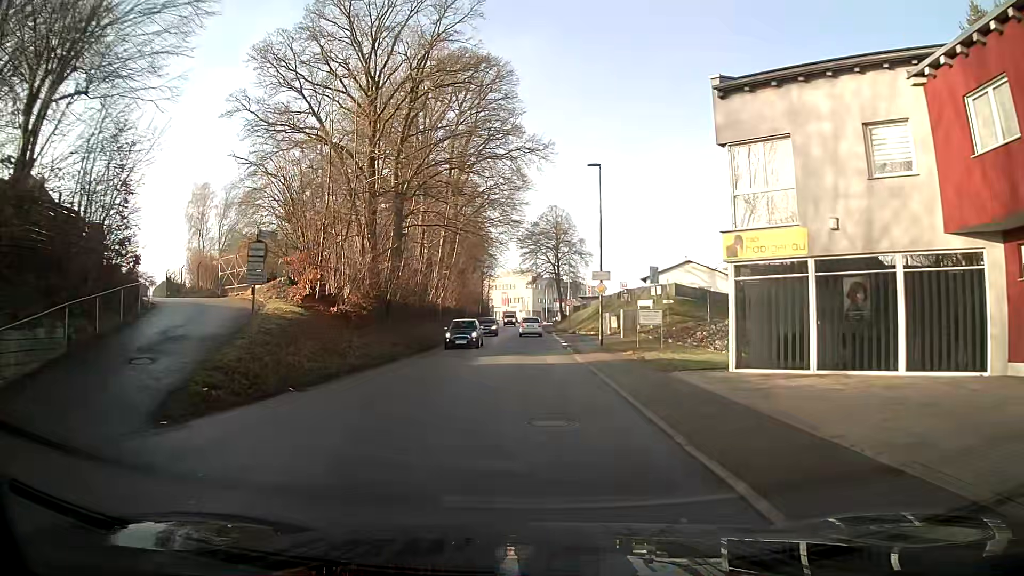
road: tertiary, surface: asphalt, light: Day
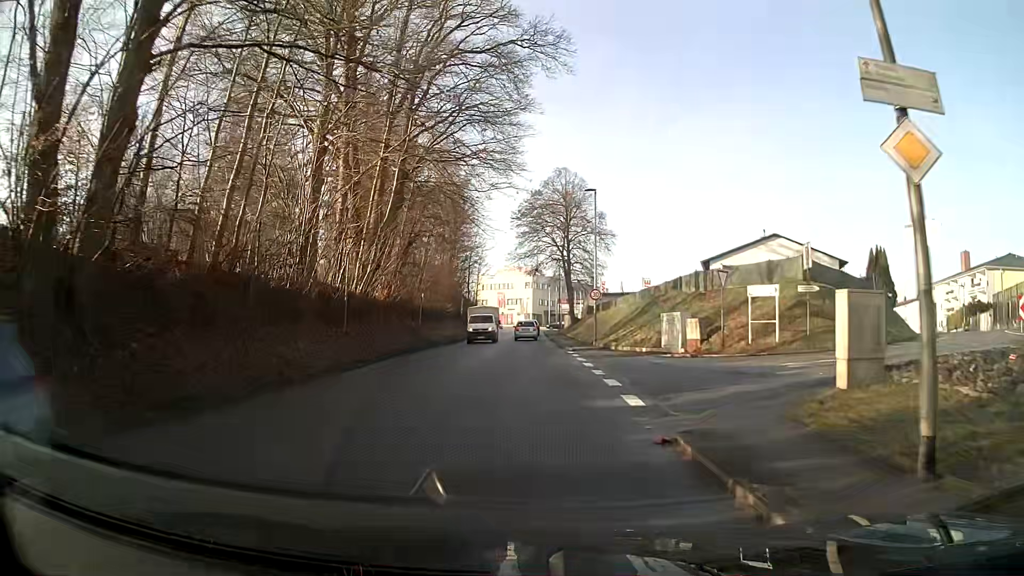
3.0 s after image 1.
(+0.3, +24.7) m; +1°
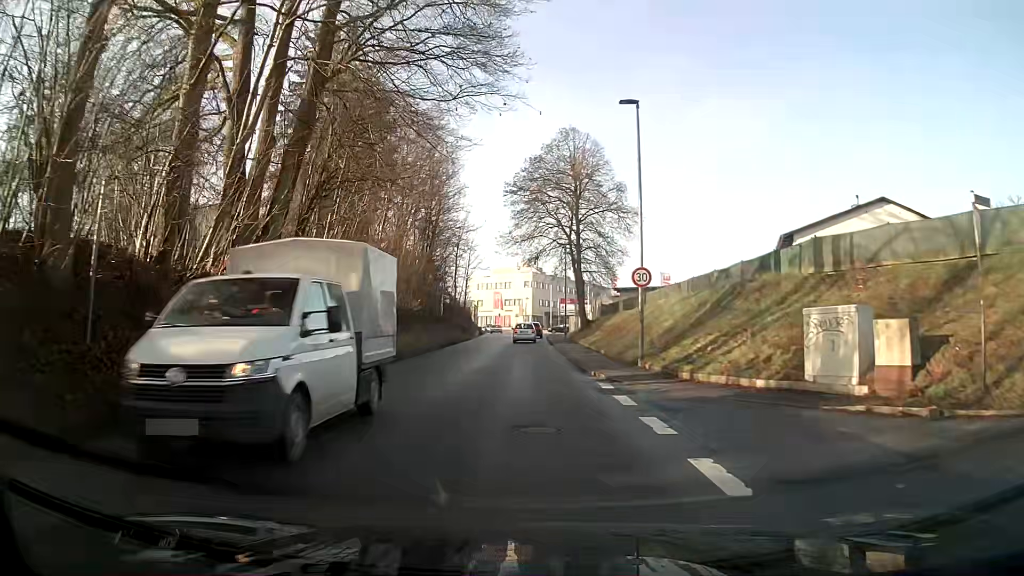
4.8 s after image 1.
(0.0, +14.8) m; 0°
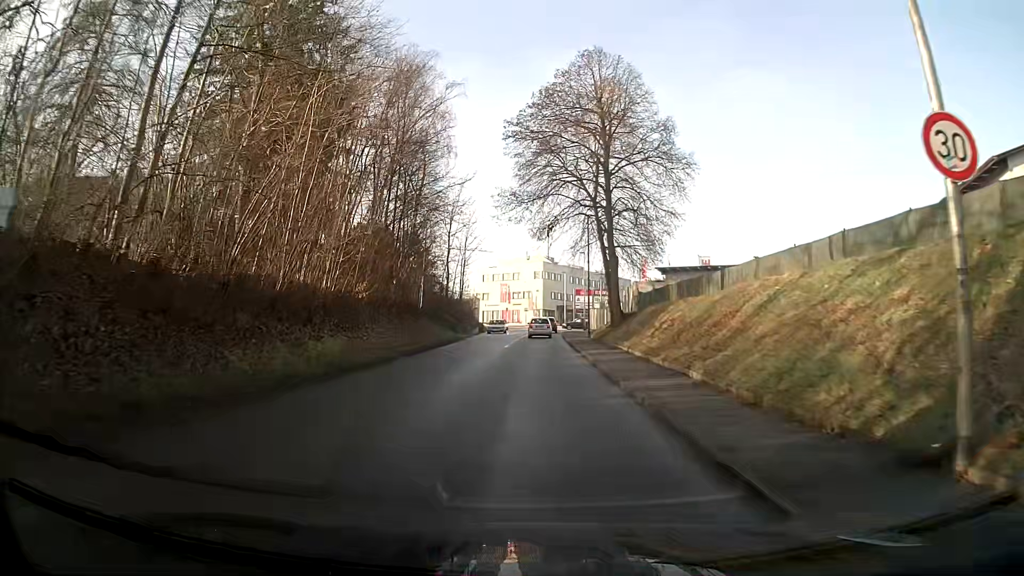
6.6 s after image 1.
(-0.2, +14.8) m; -2°
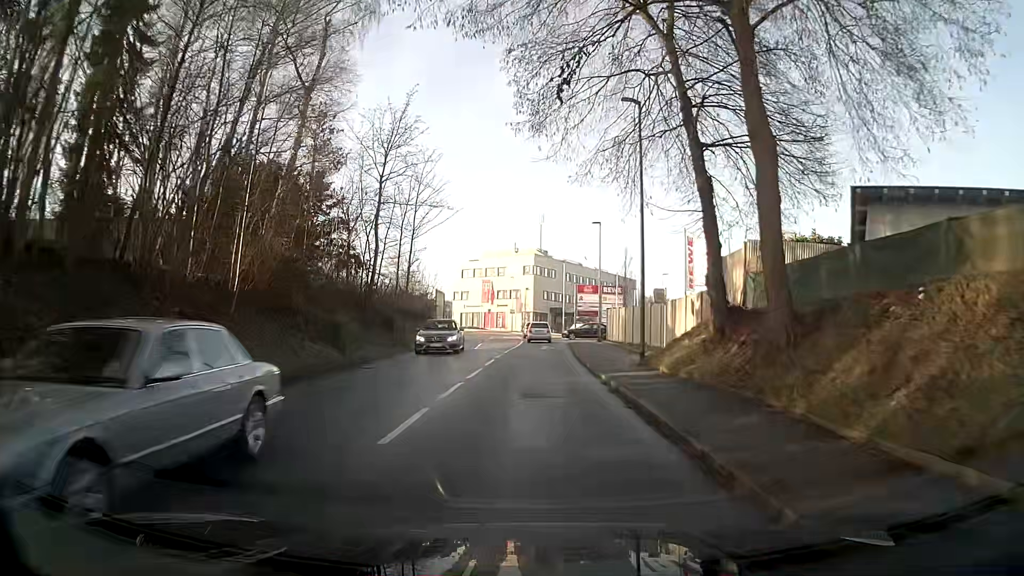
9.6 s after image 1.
(+0.3, +24.9) m; +1°
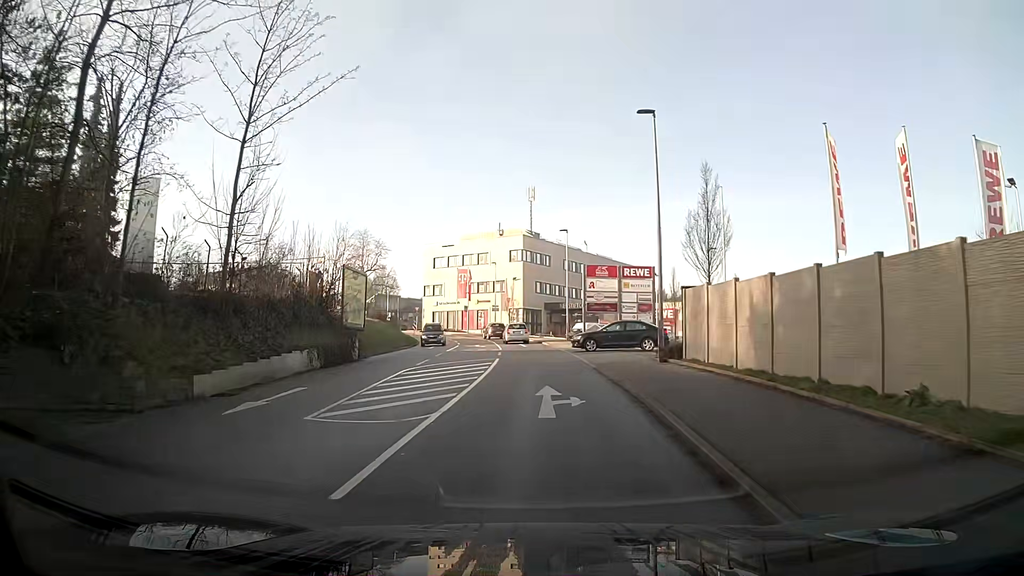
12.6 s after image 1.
(+0.1, +24.7) m; +1°
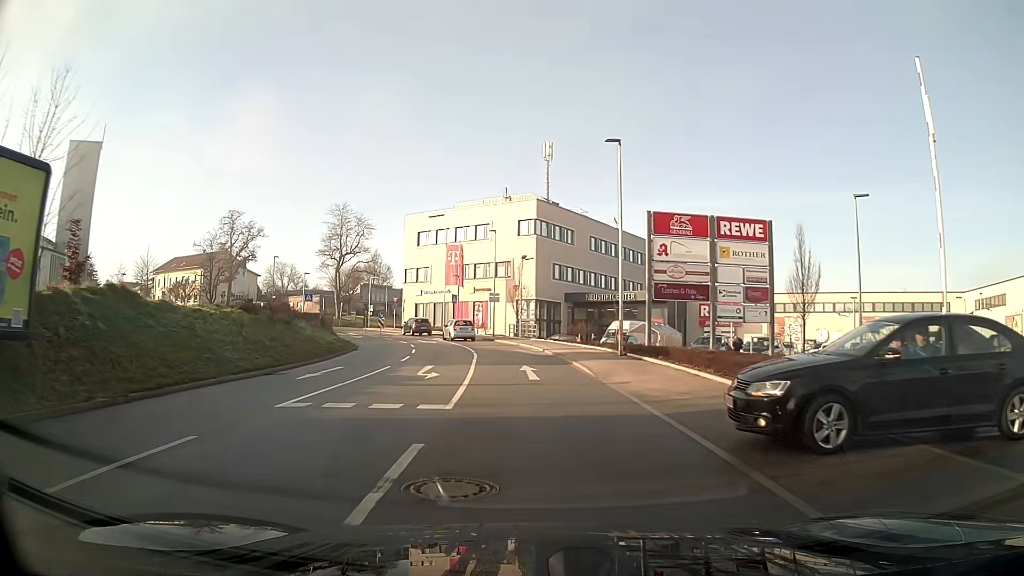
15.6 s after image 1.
(-0.2, +24.8) m; -1°
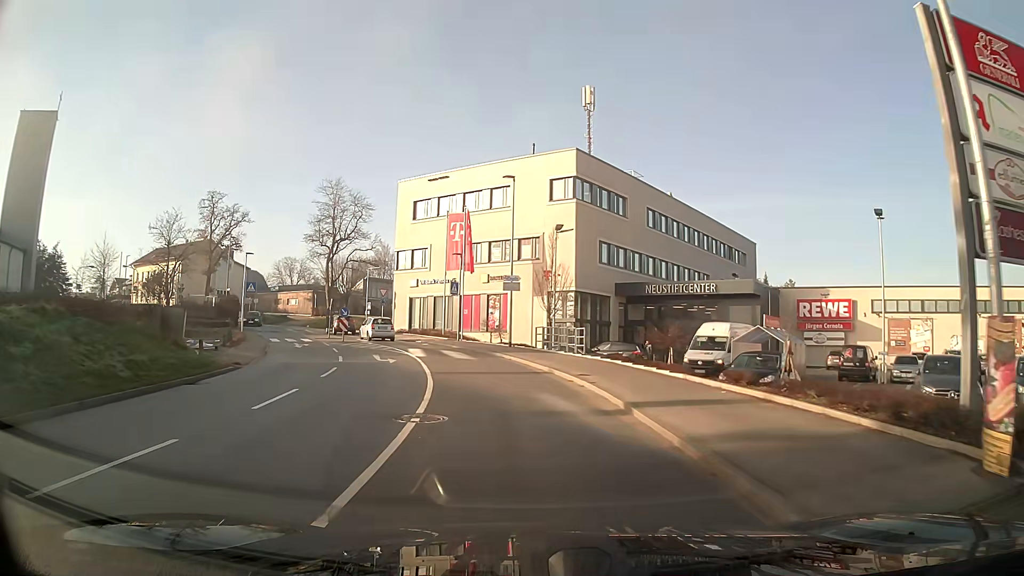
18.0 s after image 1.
(-0.5, +20.0) m; -3°
(0, +10) (-2, +20) (-4, +30) (-8, +39) (-12, +48) (-17, +57) (-17, +67) (-13, +75) (-6, +83) (+2, +89) m
